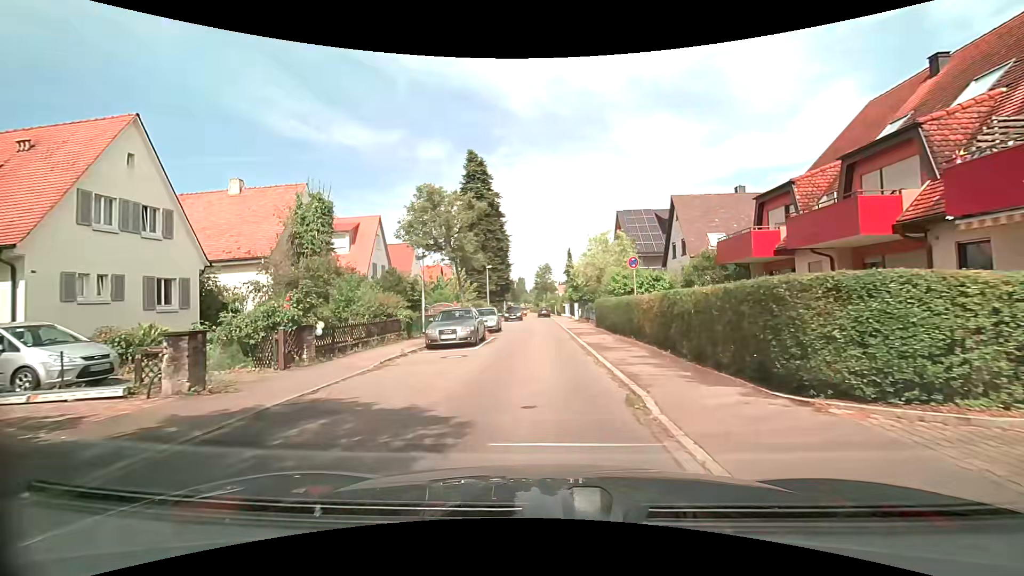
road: residential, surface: asphalt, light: Day
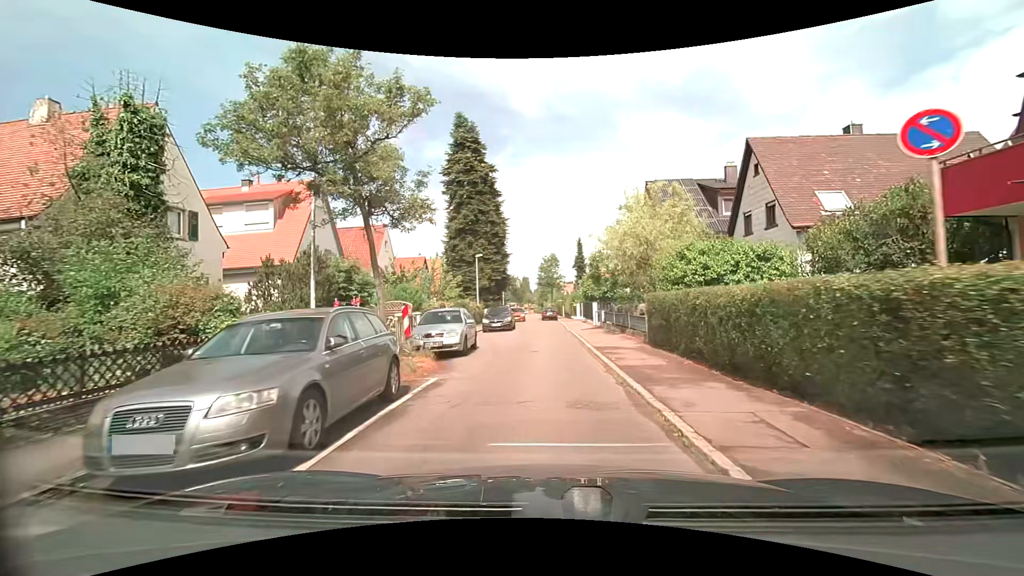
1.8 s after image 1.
(0.0, +13.0) m; 0°
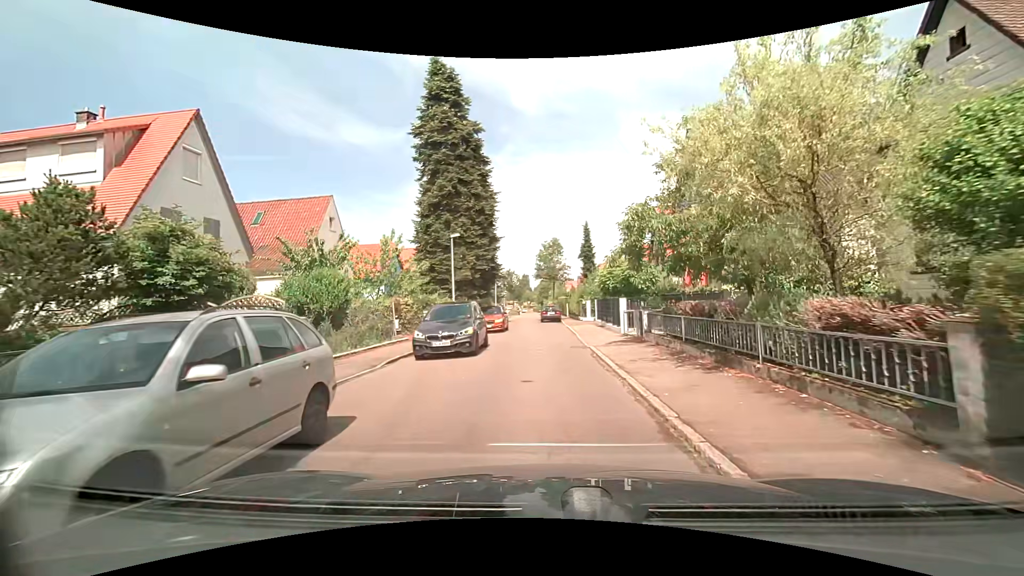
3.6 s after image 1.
(-0.1, +11.7) m; -1°
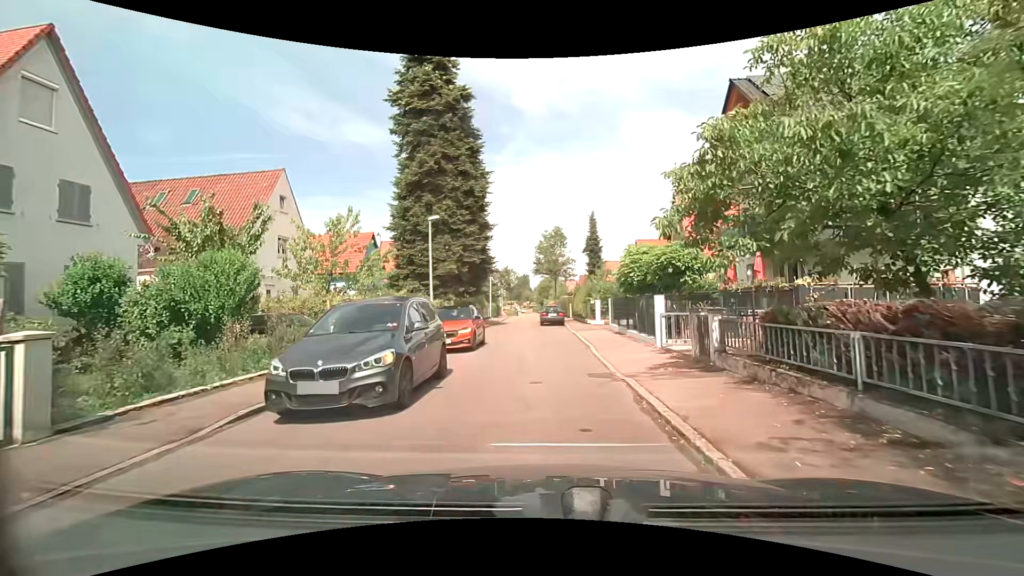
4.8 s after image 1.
(+0.1, +6.5) m; +1°
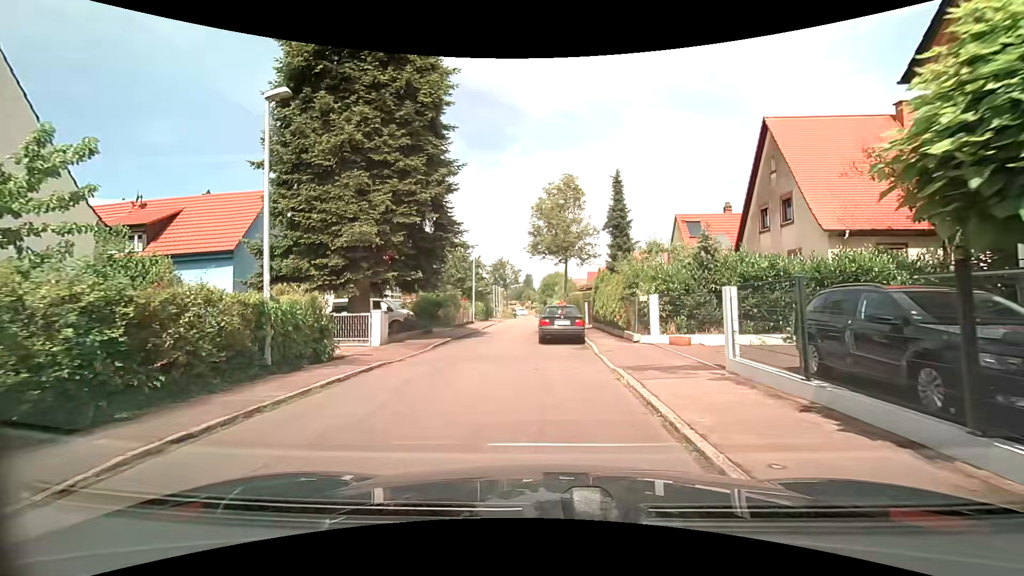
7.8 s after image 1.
(-0.1, +16.0) m; 0°
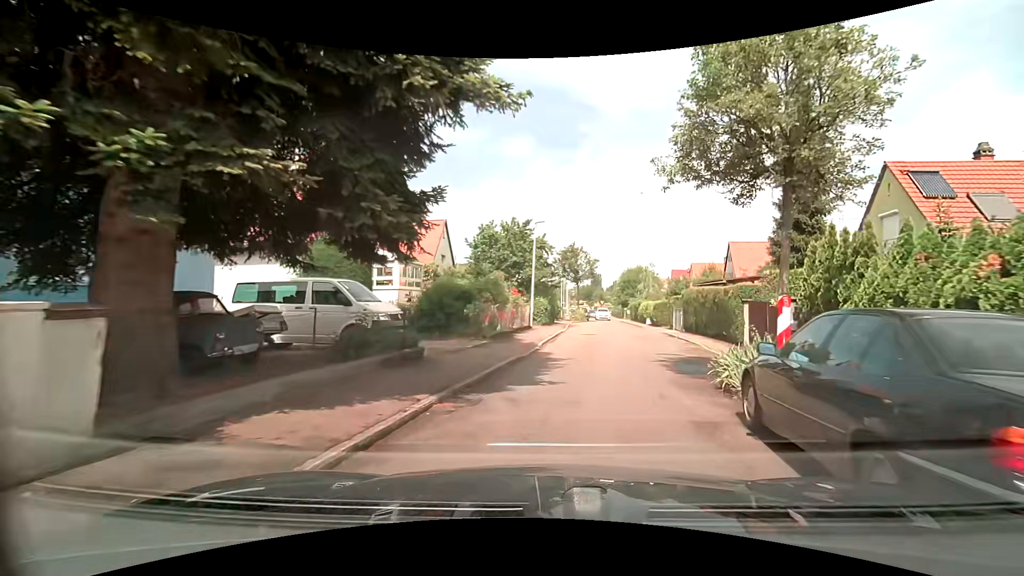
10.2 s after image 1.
(-1.5, +14.9) m; -9°
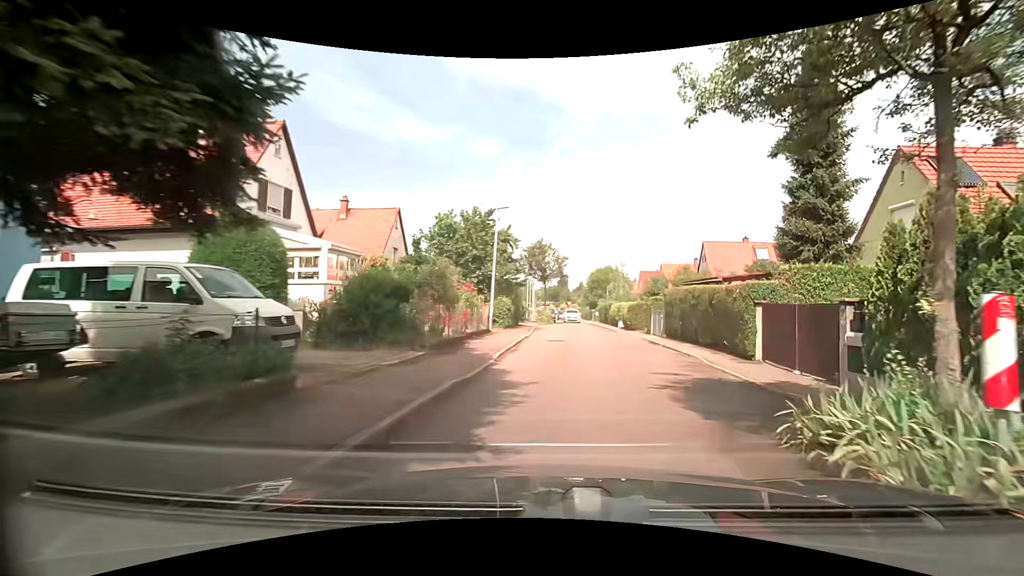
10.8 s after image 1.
(+0.1, +4.1) m; +3°
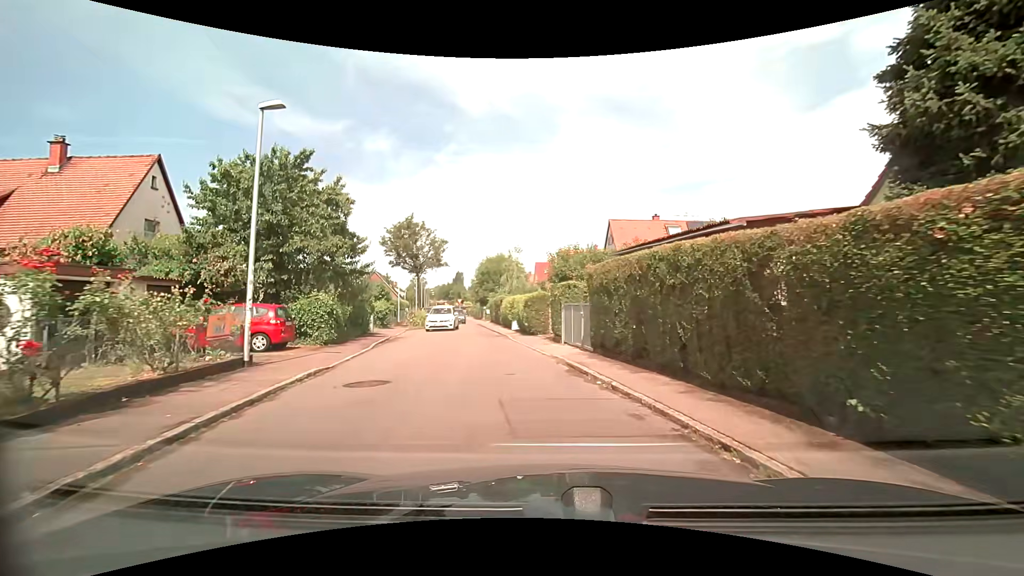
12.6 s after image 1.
(+1.3, +11.5) m; +13°
(0, +10) (-2, +20) (-3, +30) (-5, +40) (-7, +49) (-9, +59) (-11, +69) (-13, +79) (-15, +88) (-19, +98) m
